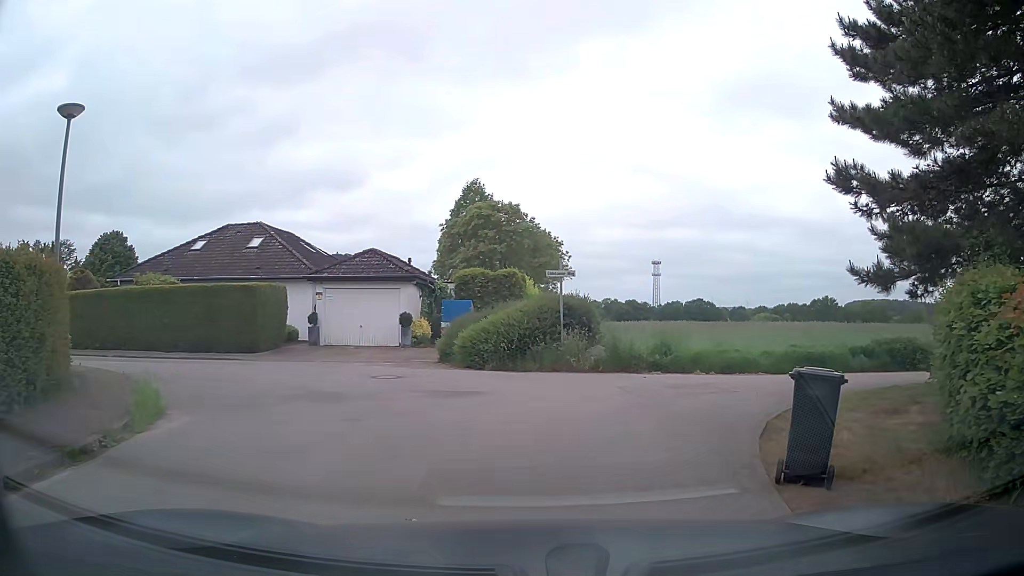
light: Day
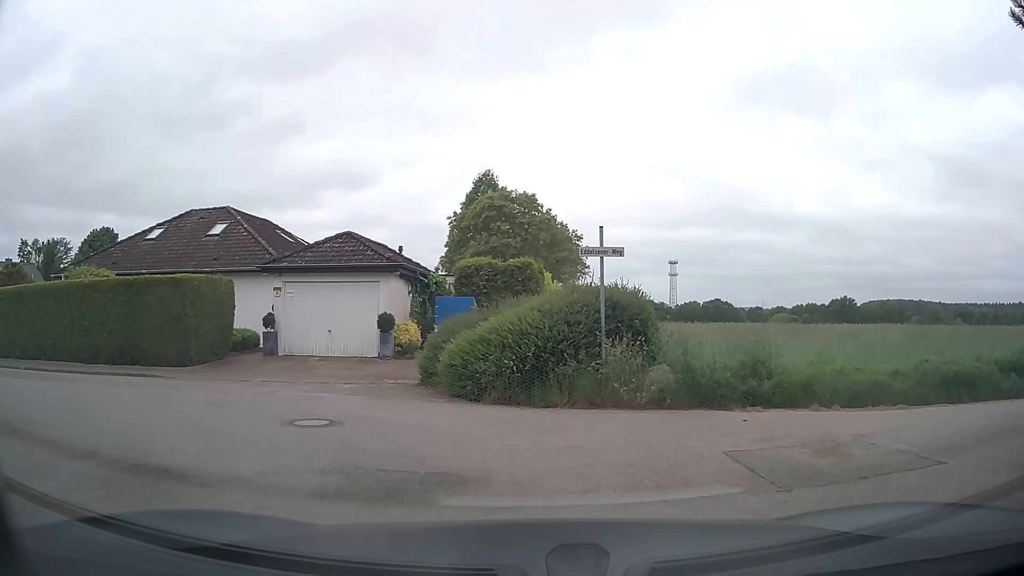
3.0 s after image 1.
(-0.2, +5.9) m; -1°
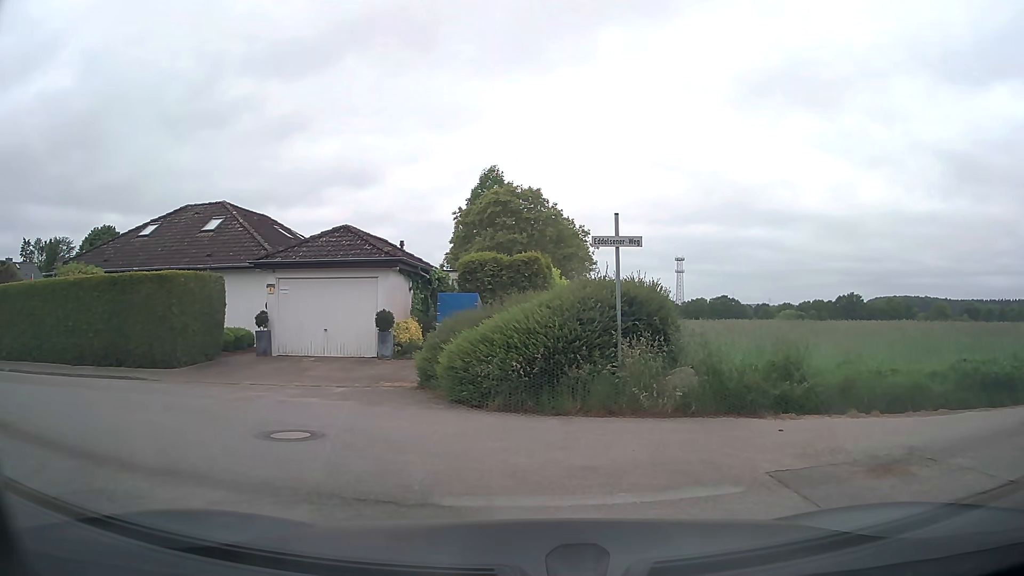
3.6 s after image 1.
(0.0, +1.0) m; 0°
